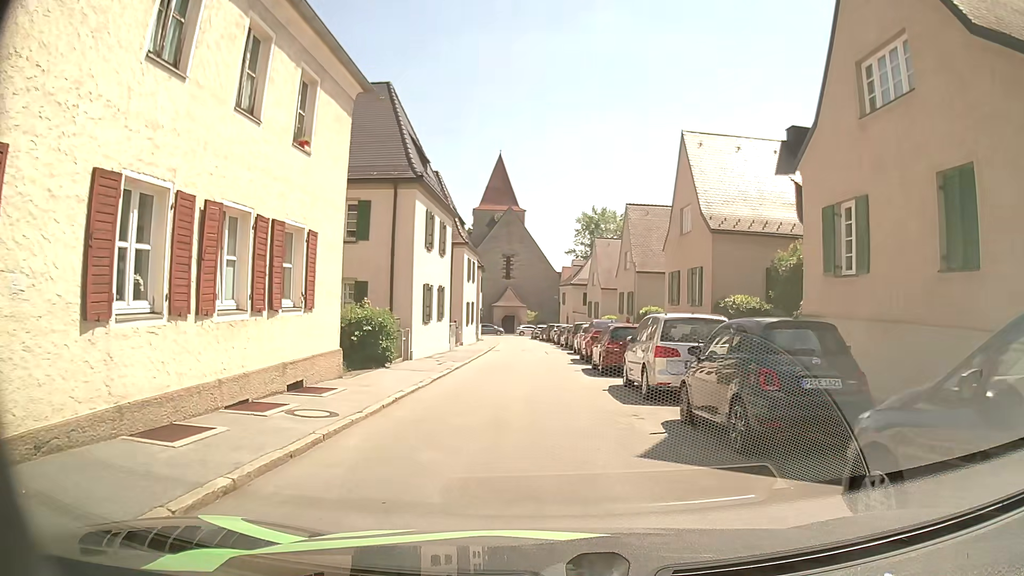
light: Day
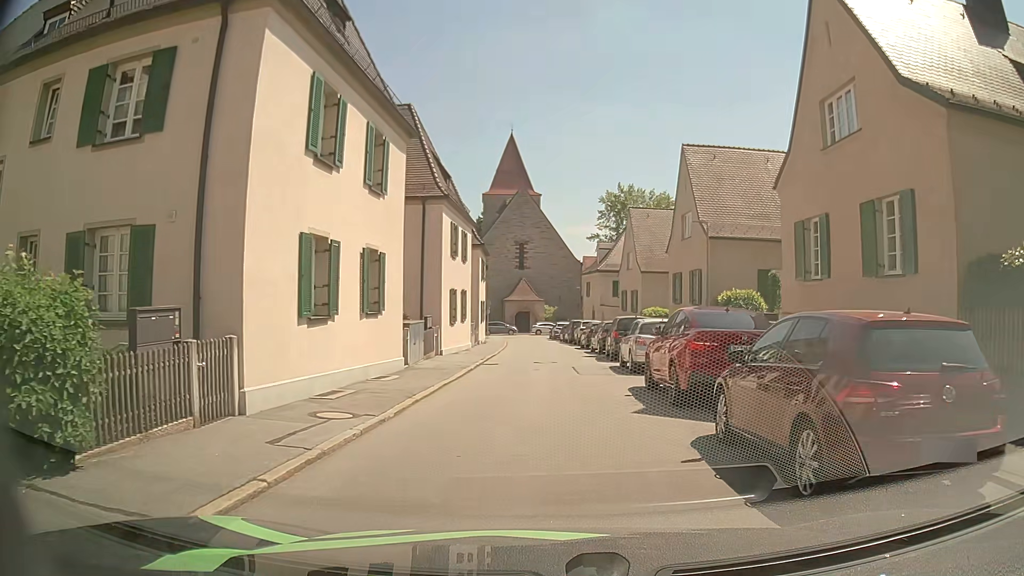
(-0.5, +13.9) m; -3°
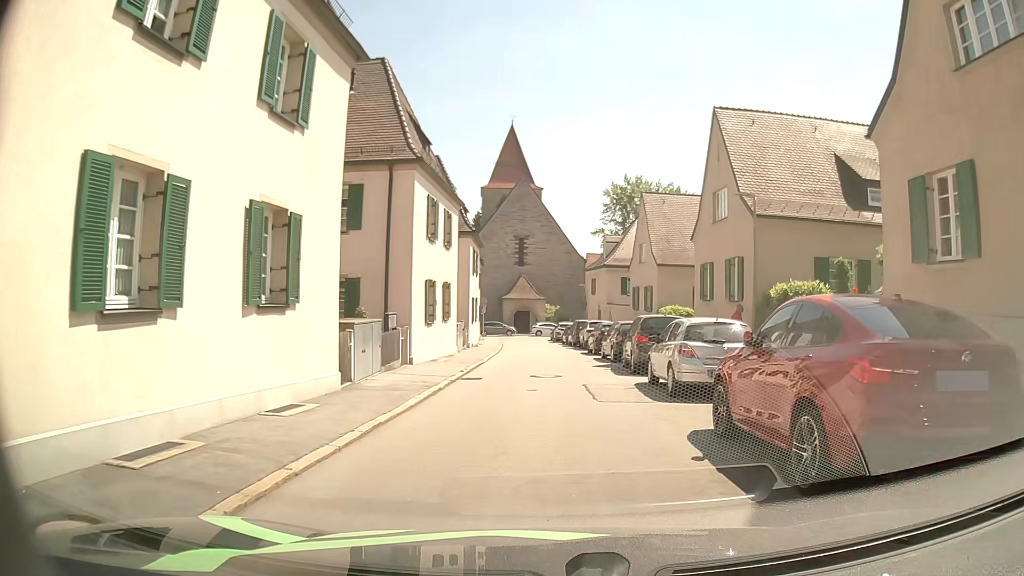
(0.0, +5.7) m; +2°
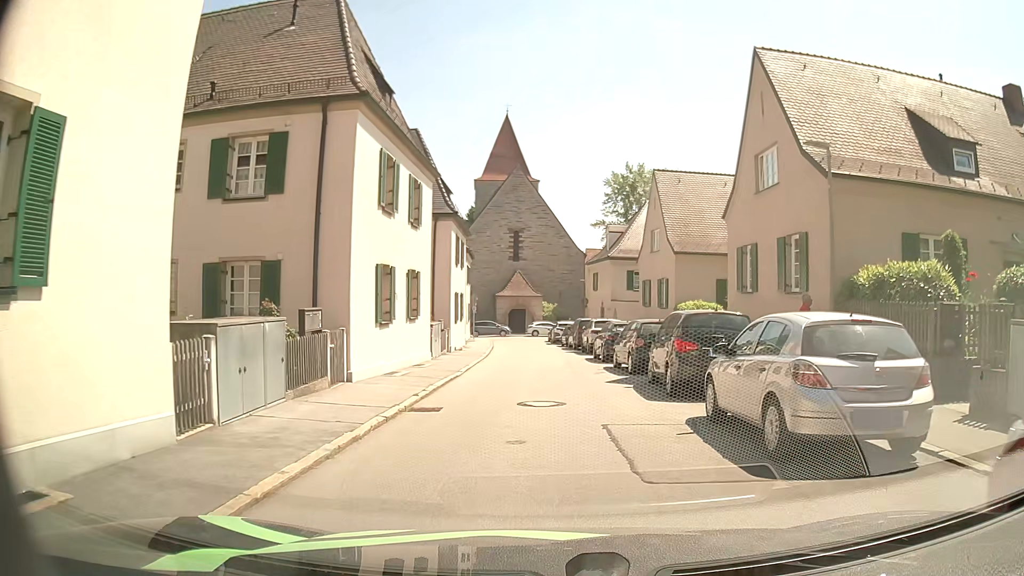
(-0.1, +5.9) m; -1°
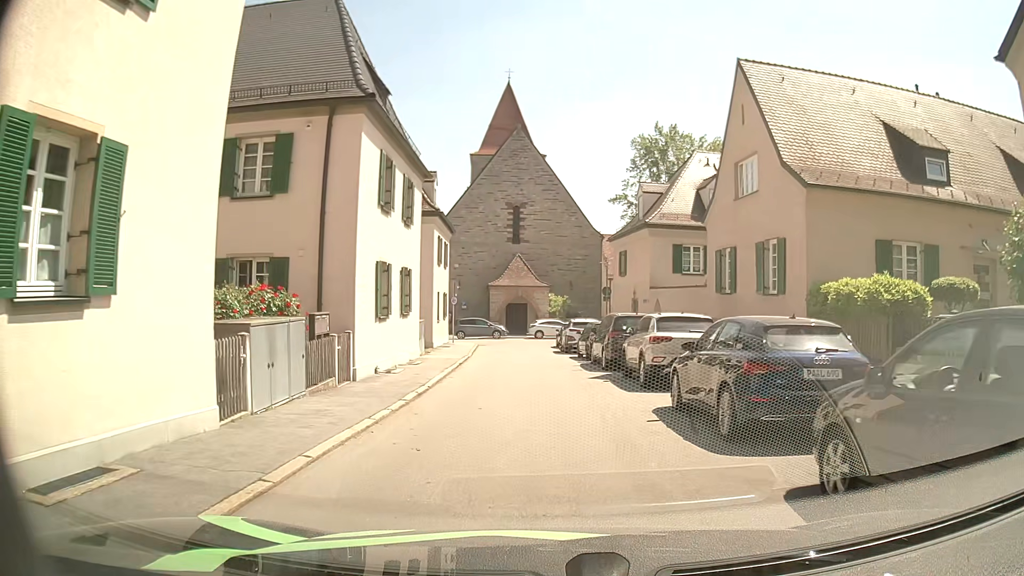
(-0.2, +15.6) m; -2°
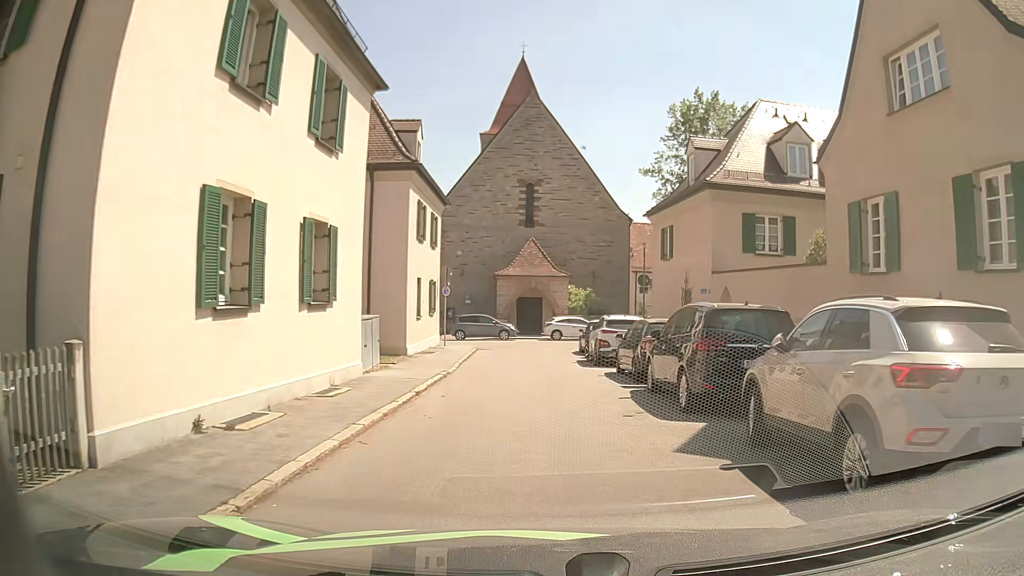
(0.0, +9.3) m; 0°
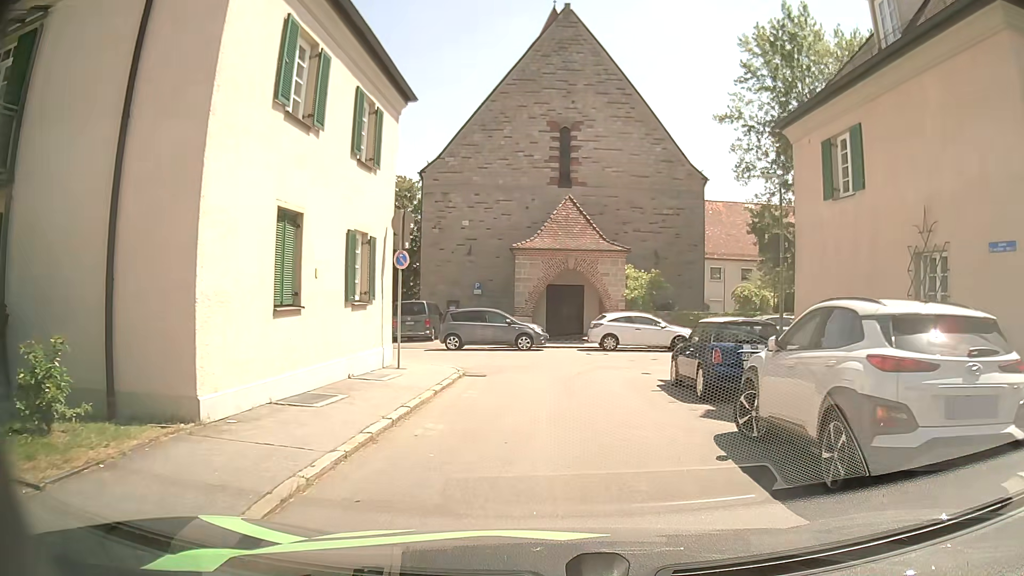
(-0.4, +15.5) m; -3°
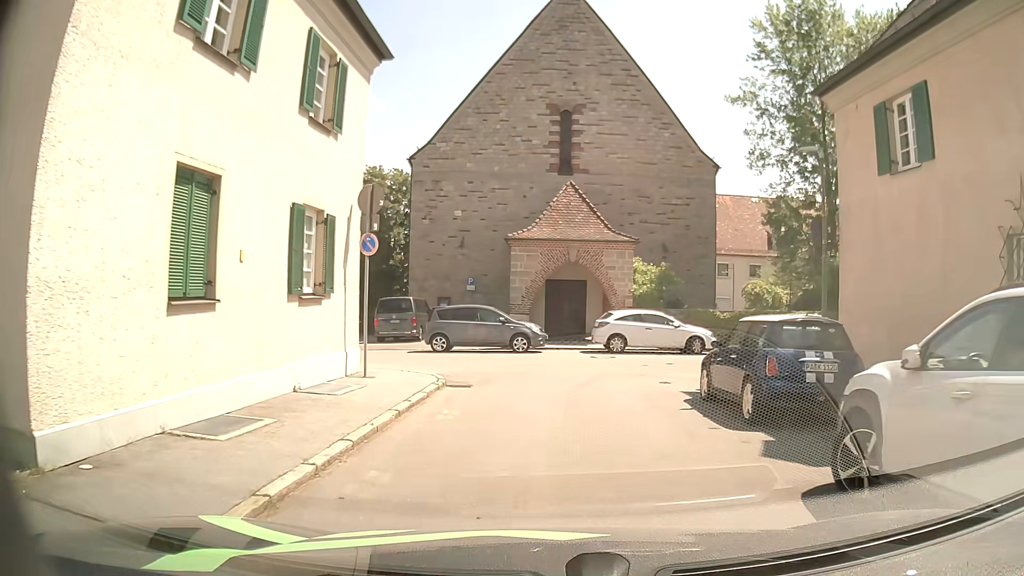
(0.0, +2.8) m; 0°
